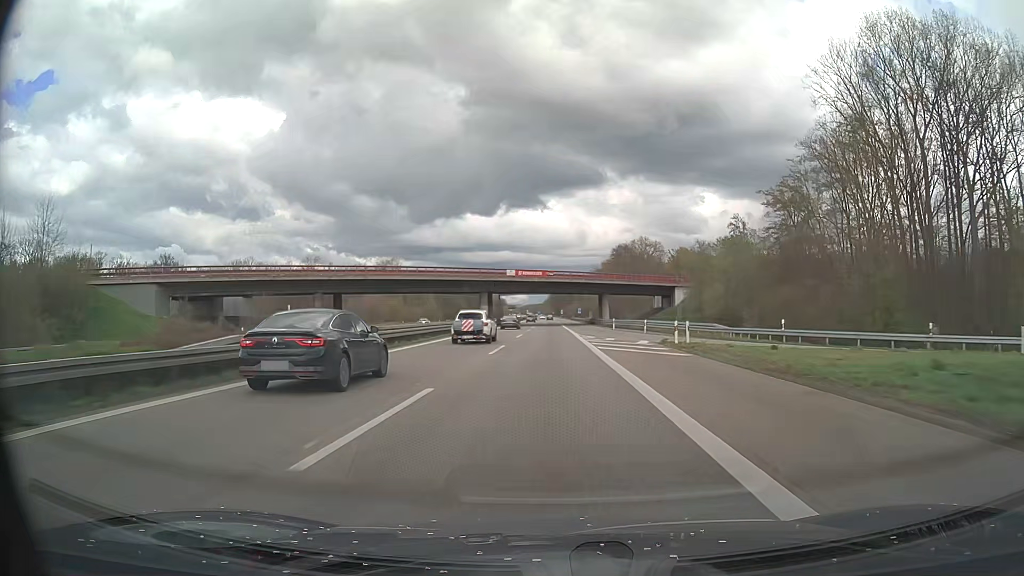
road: motorway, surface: asphalt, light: Day
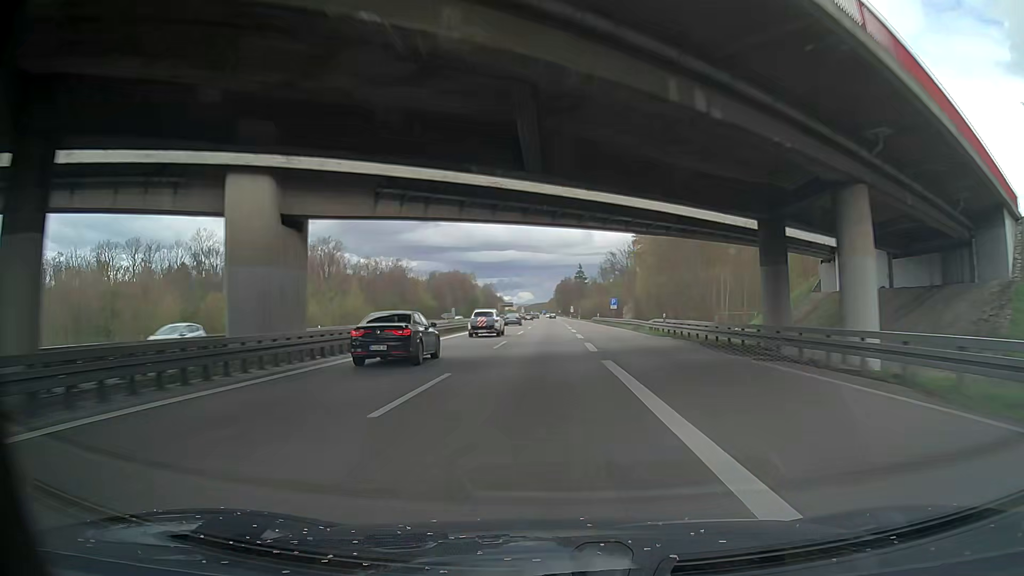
(-0.1, +87.0) m; -1°
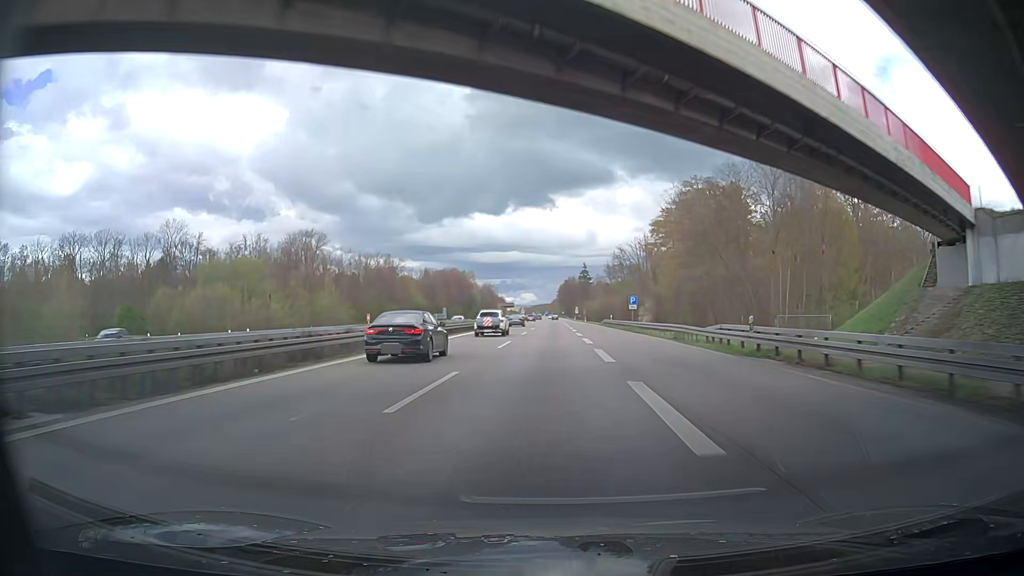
(+0.1, +17.4) m; 0°
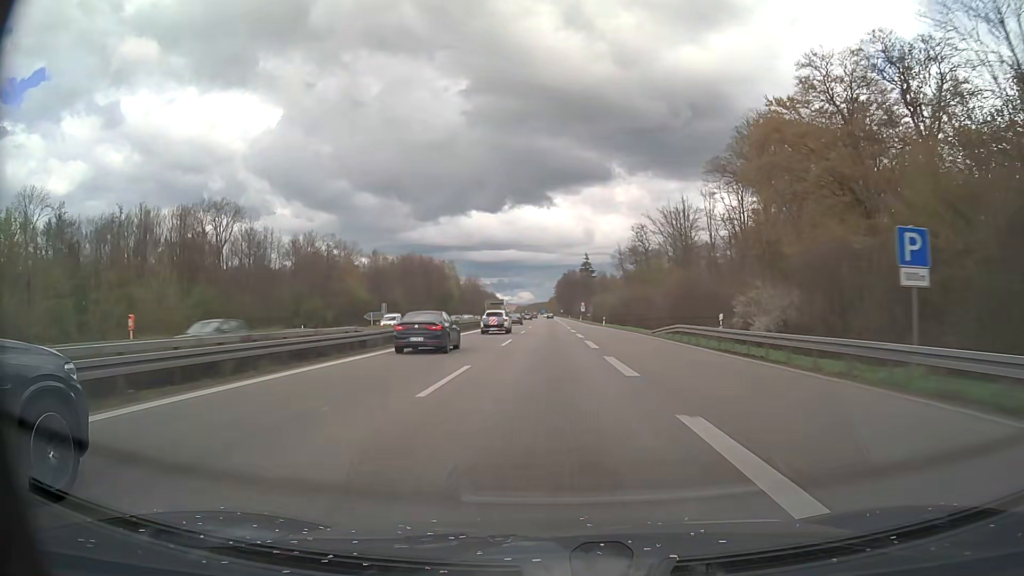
(+0.1, +52.2) m; 0°
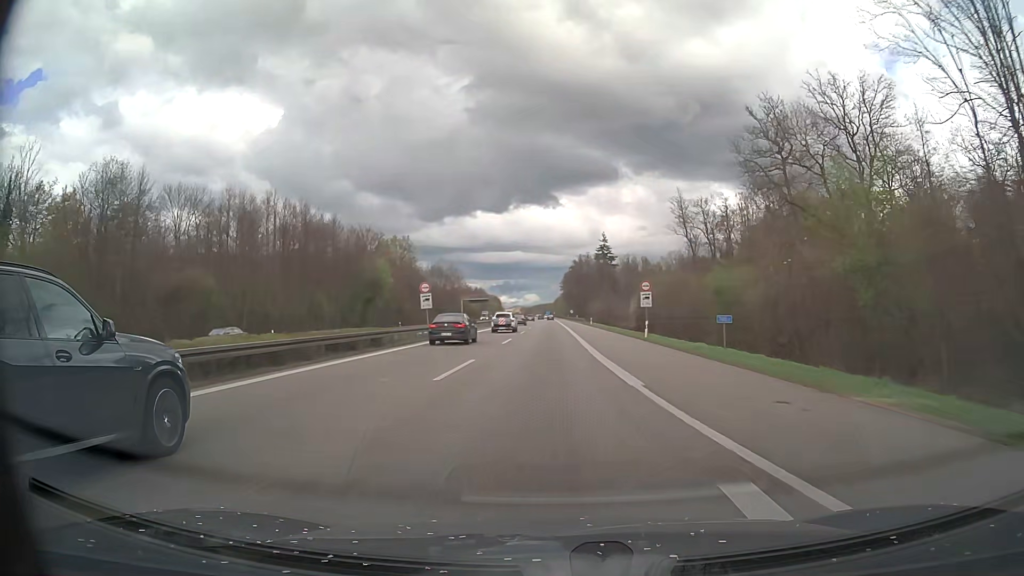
(-0.1, +87.1) m; 0°
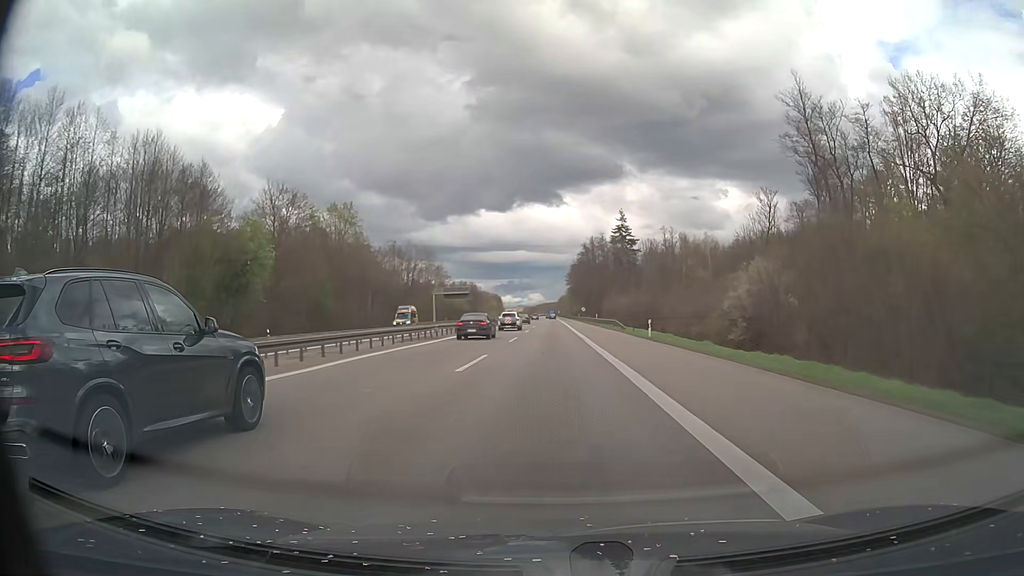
(-0.2, +52.3) m; 0°
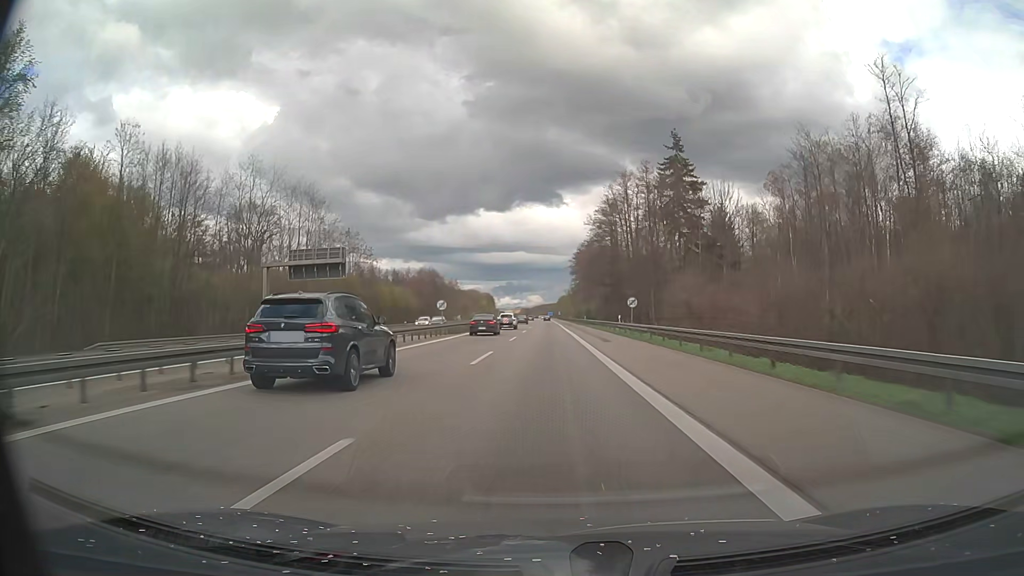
(-0.2, +87.0) m; 0°
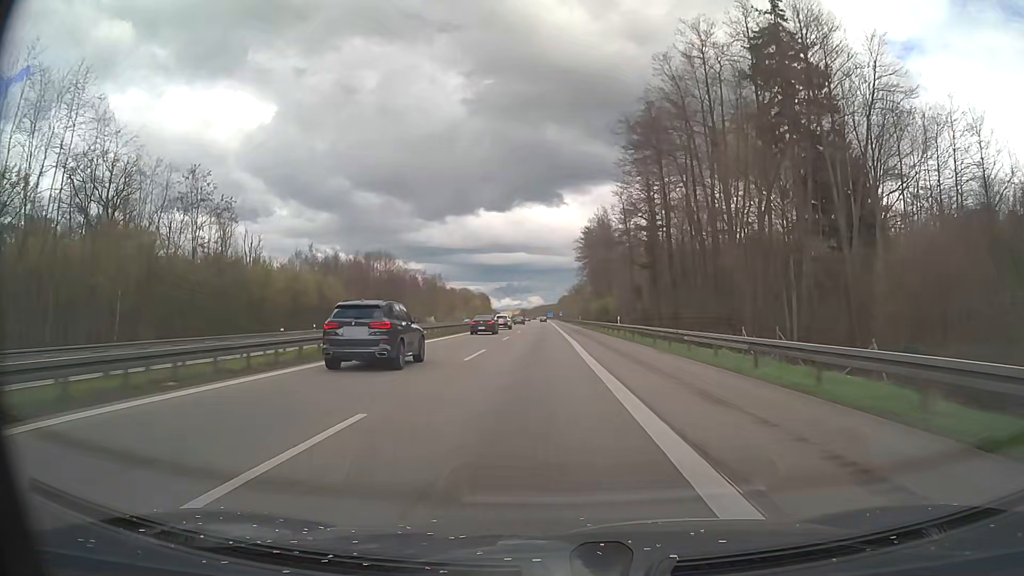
(+0.1, +52.2) m; 0°
(0, +10) (0, +20) (0, +30) (0, +40) (0, +50) (-1, +60) (-1, +70) (-1, +80) (-1, +90) (-1, +100) m
